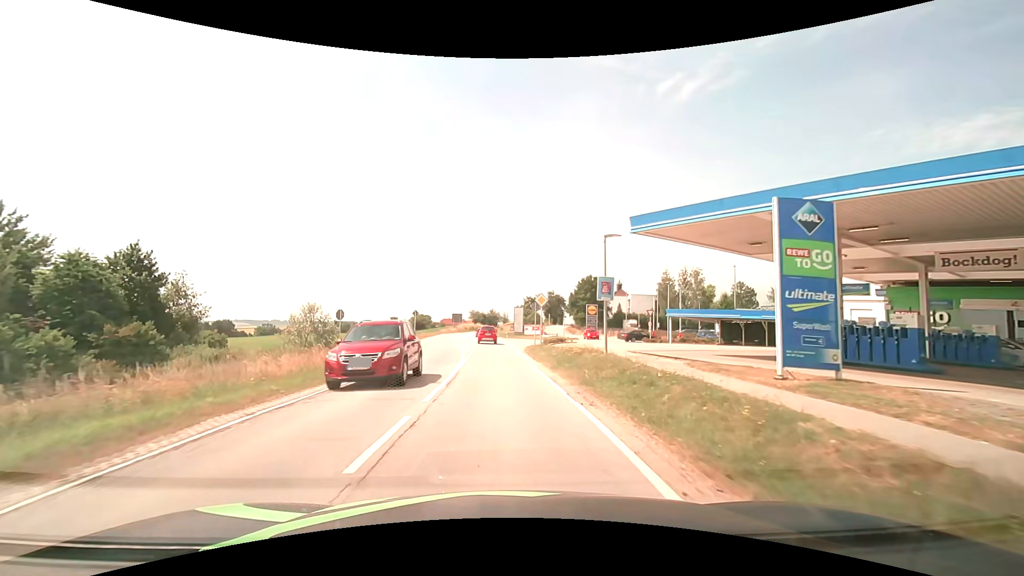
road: secondary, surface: asphalt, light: Day
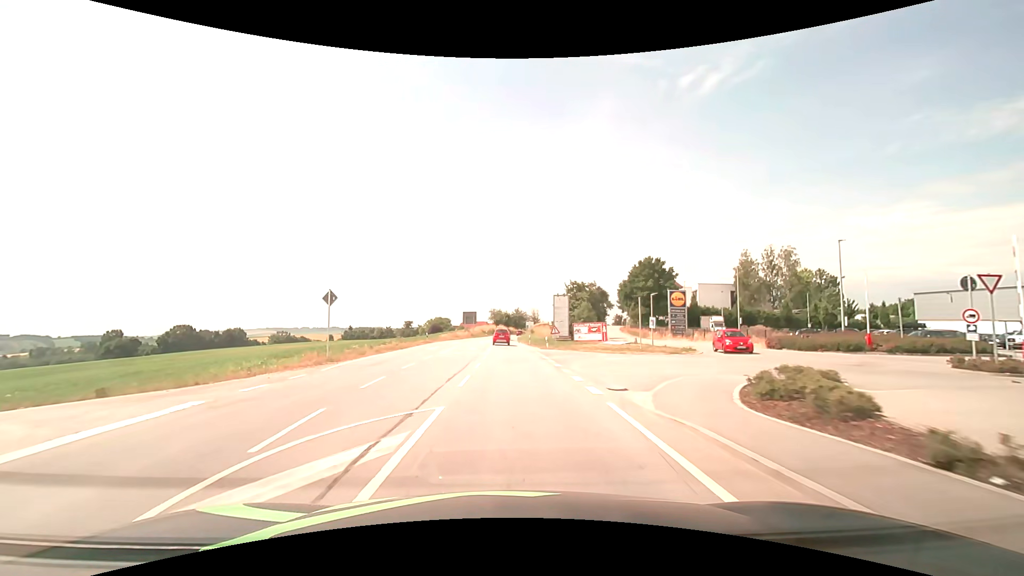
(-0.8, +35.7) m; -3°
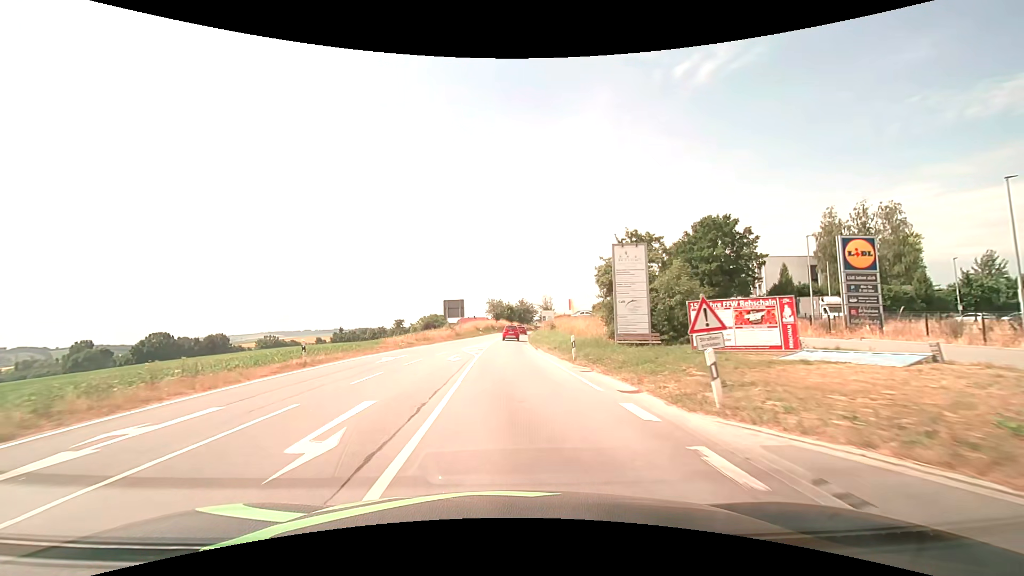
(-0.1, +30.9) m; -1°
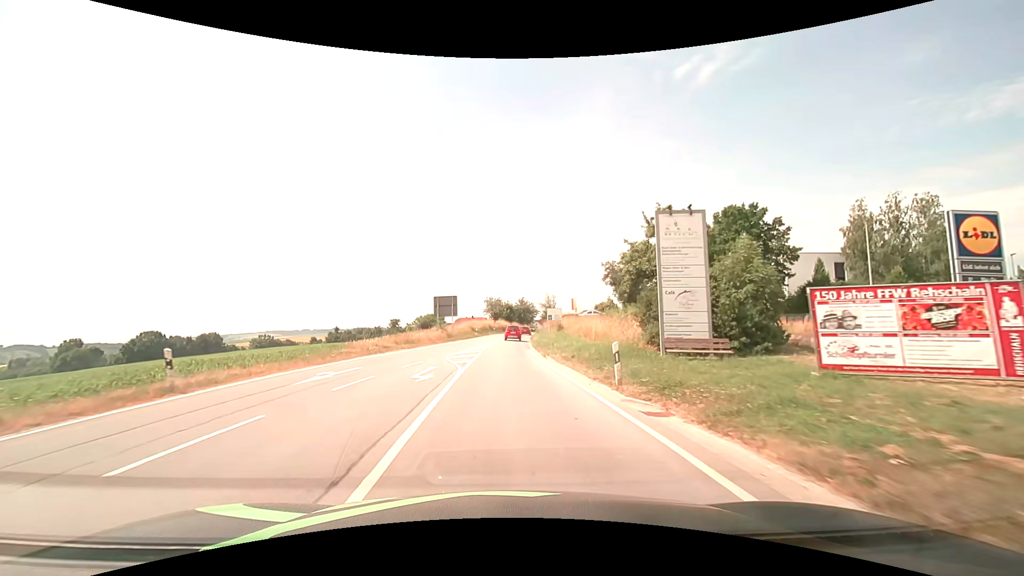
(0.0, +7.5) m; 0°
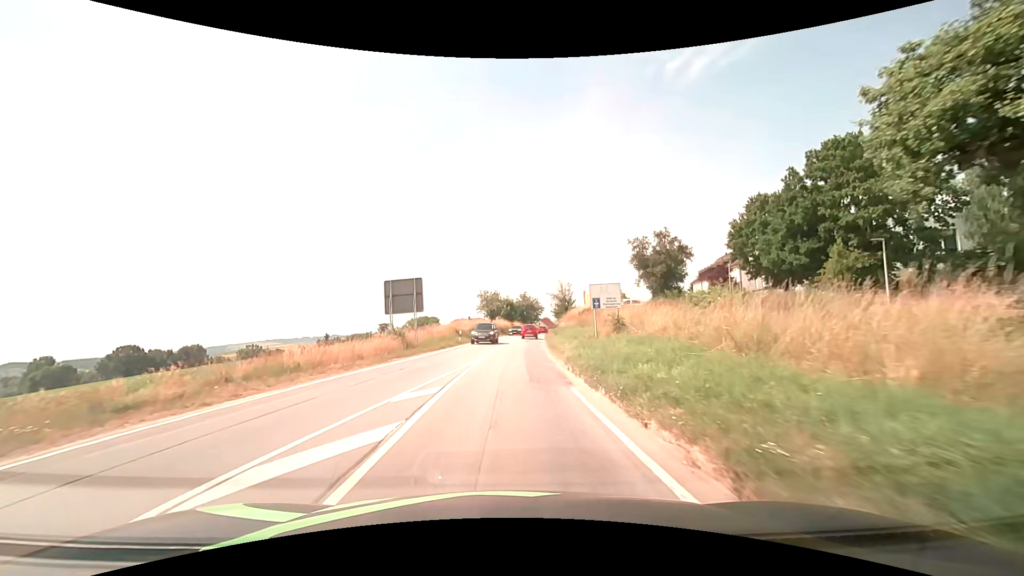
(+0.1, +21.4) m; 0°
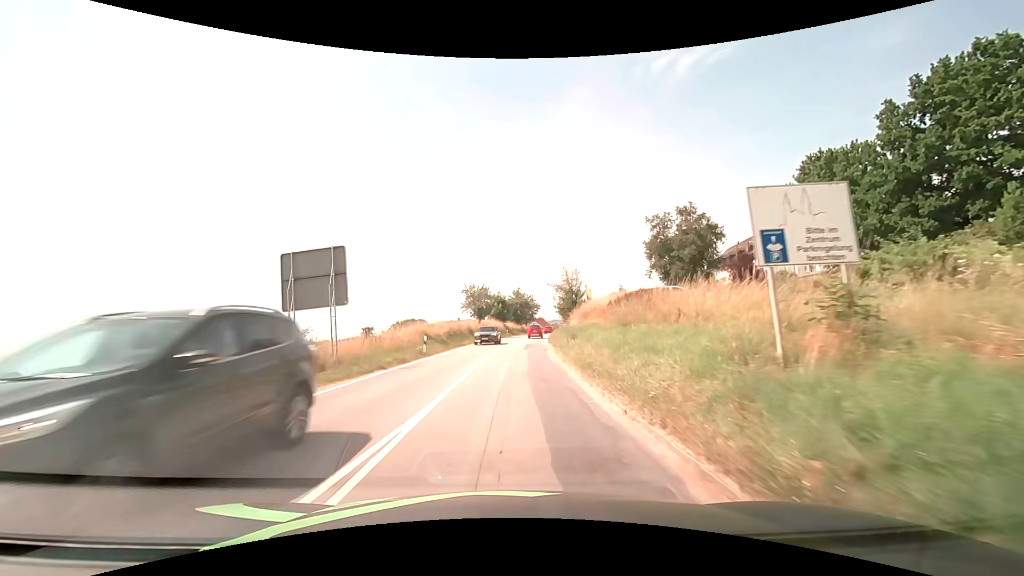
(0.0, +13.6) m; 0°
(0, +10) (0, +20) (+1, +30) (+1, +40) (+2, +50) (+3, +60) (+4, +70) (+5, +80) (+7, +90) (+9, +99) m
